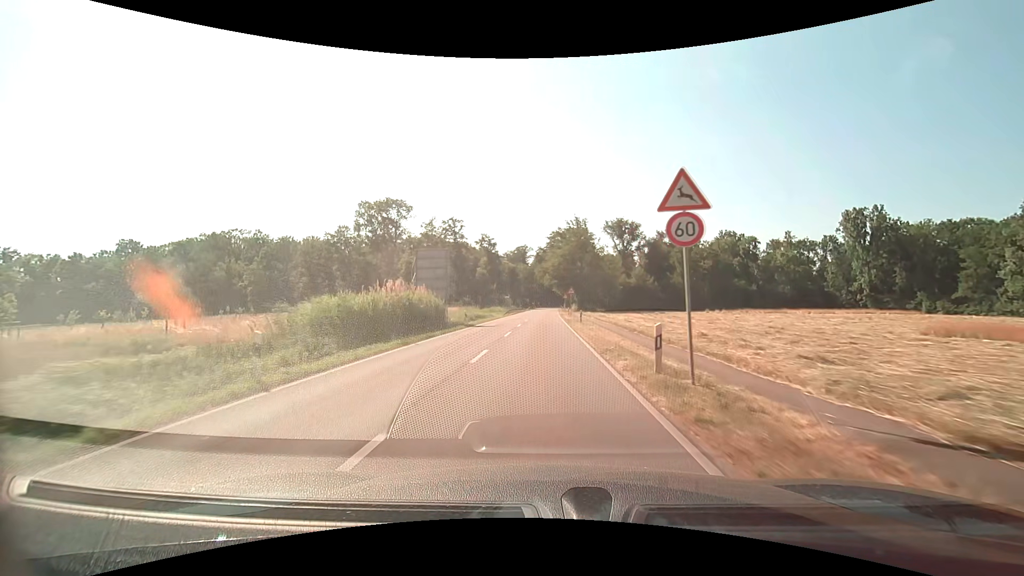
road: secondary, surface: asphalt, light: Day
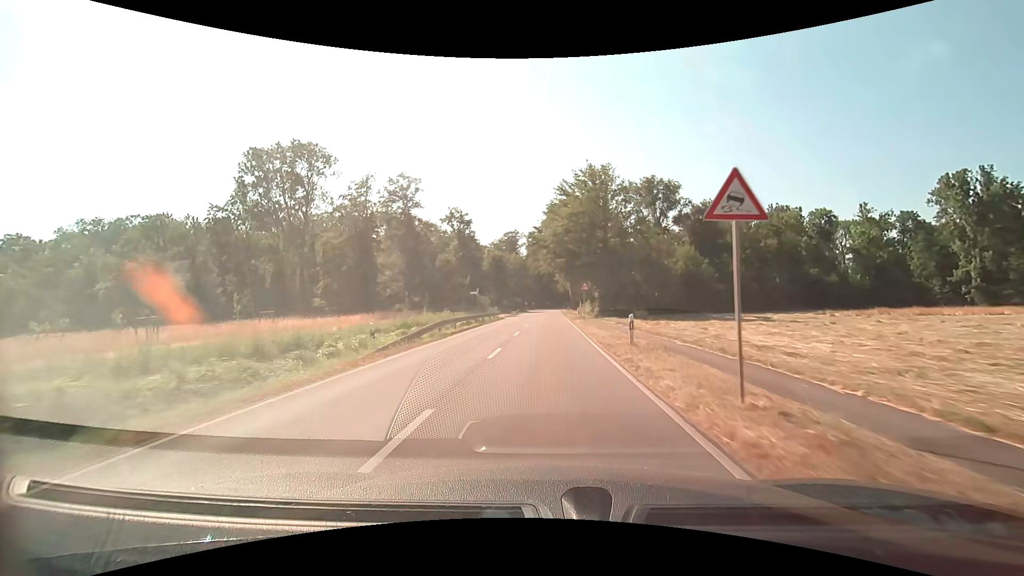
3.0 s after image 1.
(+0.1, +43.9) m; +1°
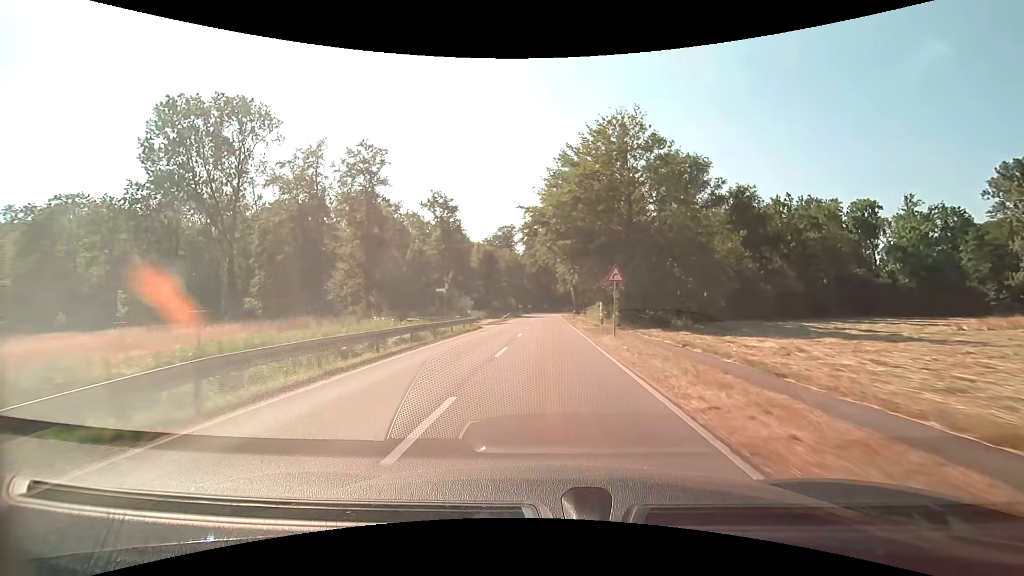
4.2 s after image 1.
(0.0, +17.3) m; 0°
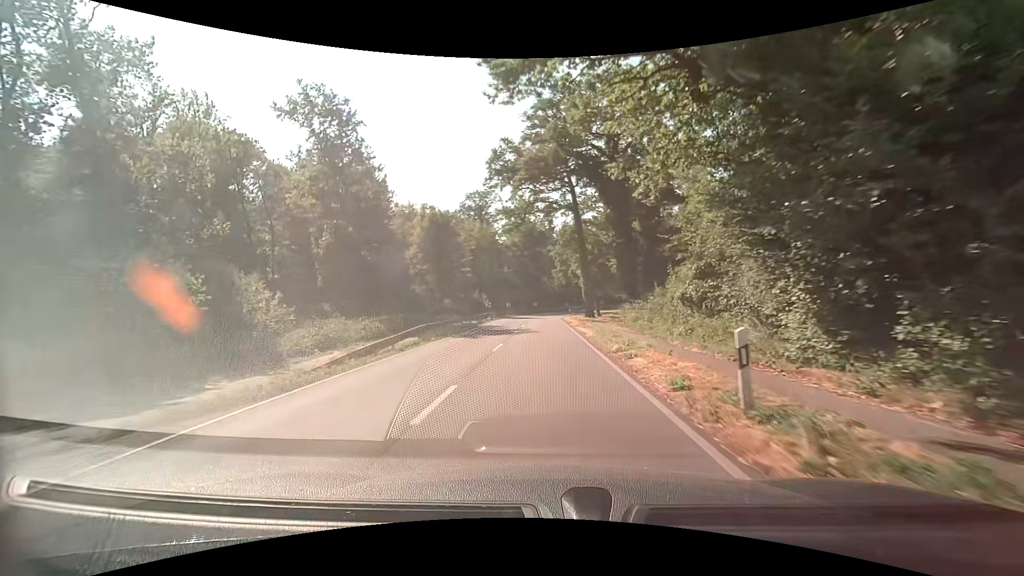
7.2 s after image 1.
(+0.5, +43.8) m; +1°
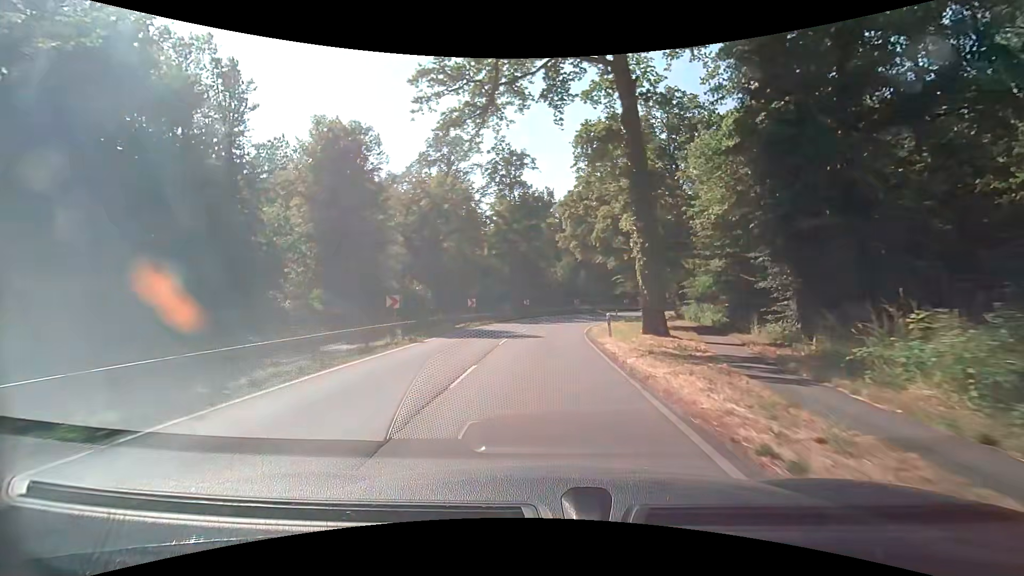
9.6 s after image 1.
(0.0, +33.5) m; 0°
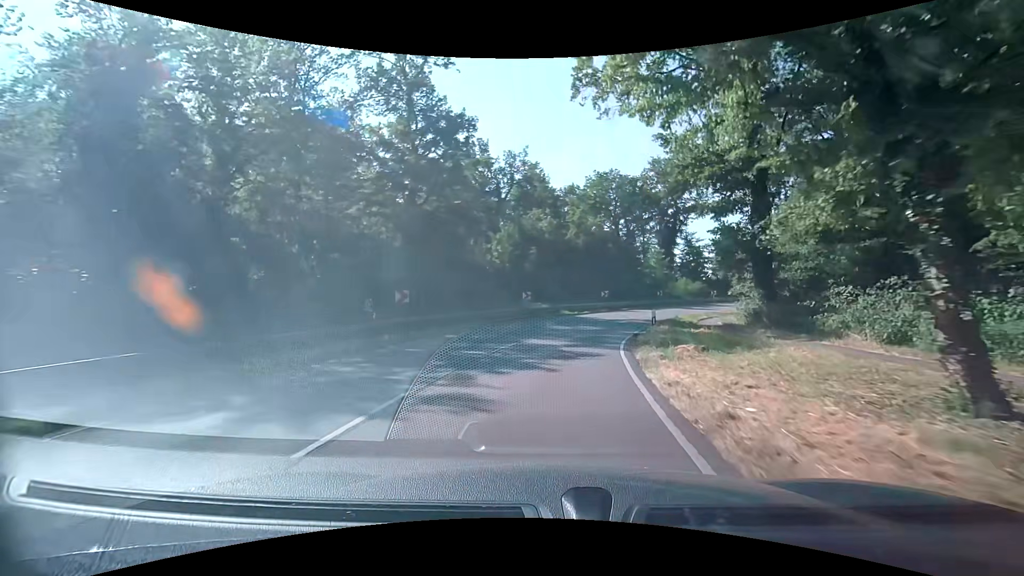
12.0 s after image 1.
(+1.3, +30.6) m; +6°
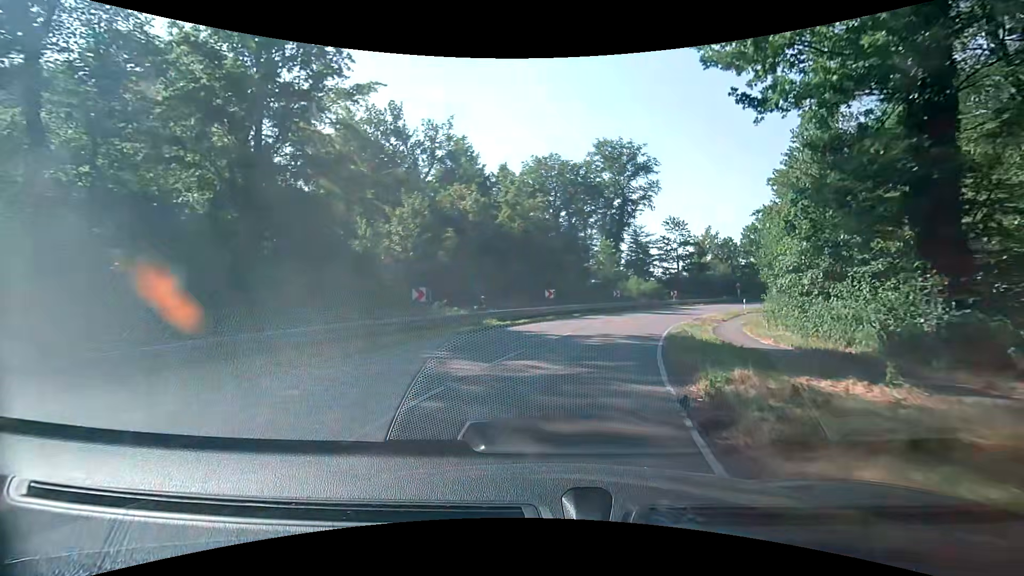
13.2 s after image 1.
(+0.8, +14.3) m; +7°
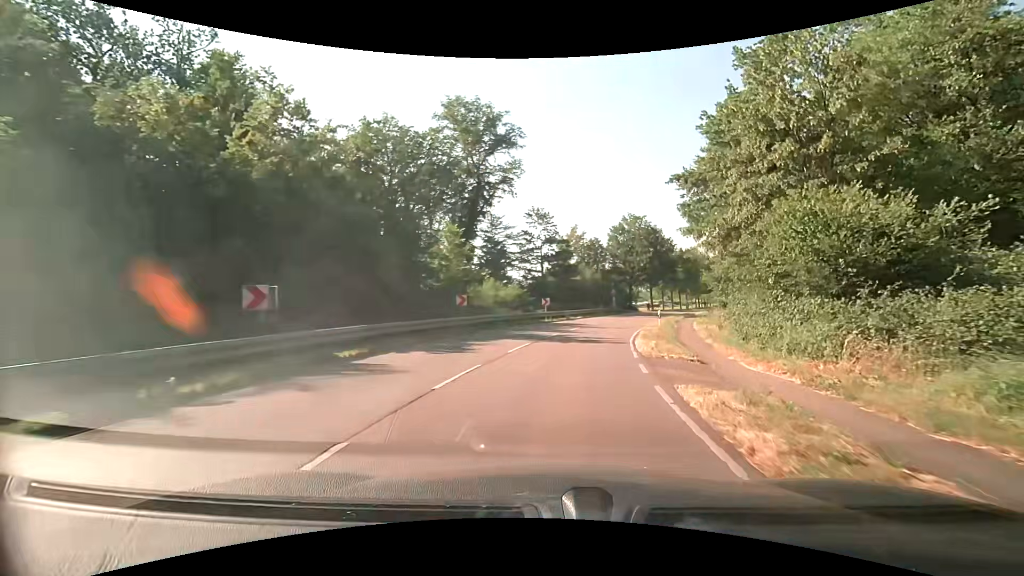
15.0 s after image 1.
(+2.8, +20.4) m; +16°
(+1, +10) (+2, +20) (+4, +30) (+7, +39) (+10, +49) (+14, +58) (+17, +67) (+22, +76) (+26, +85) (+30, +94) m
